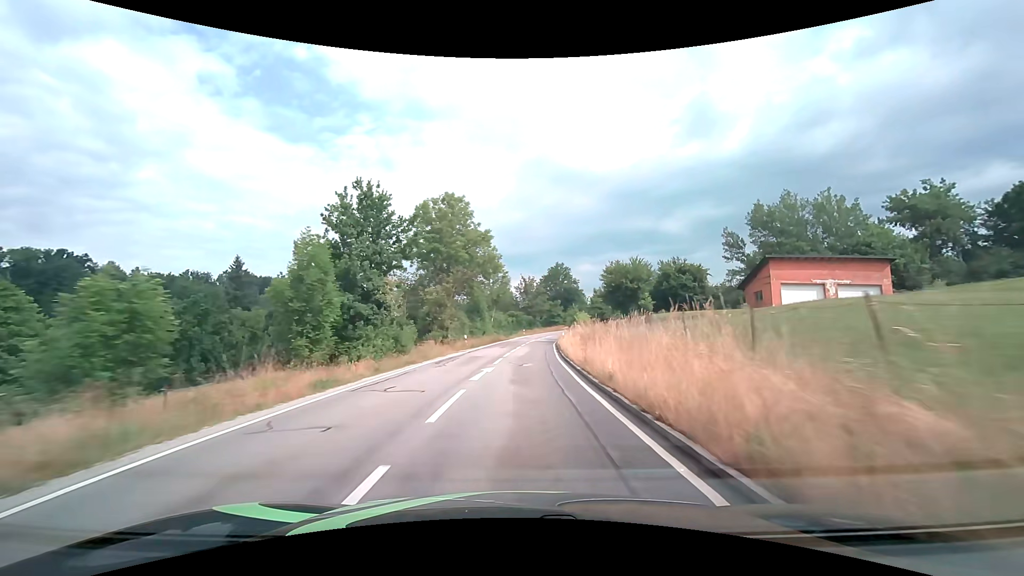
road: tertiary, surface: asphalt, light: Day
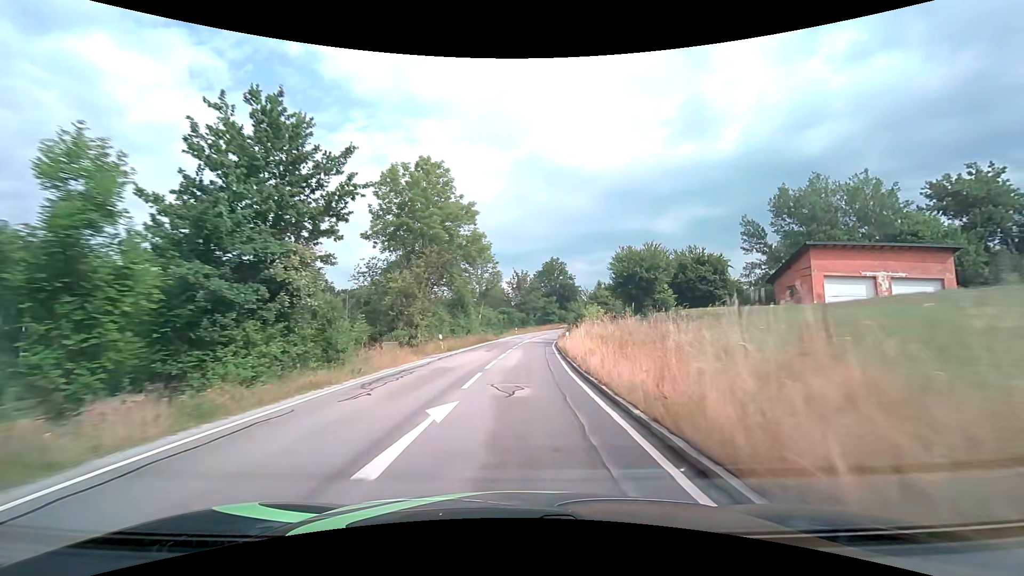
(+0.1, +9.2) m; +1°
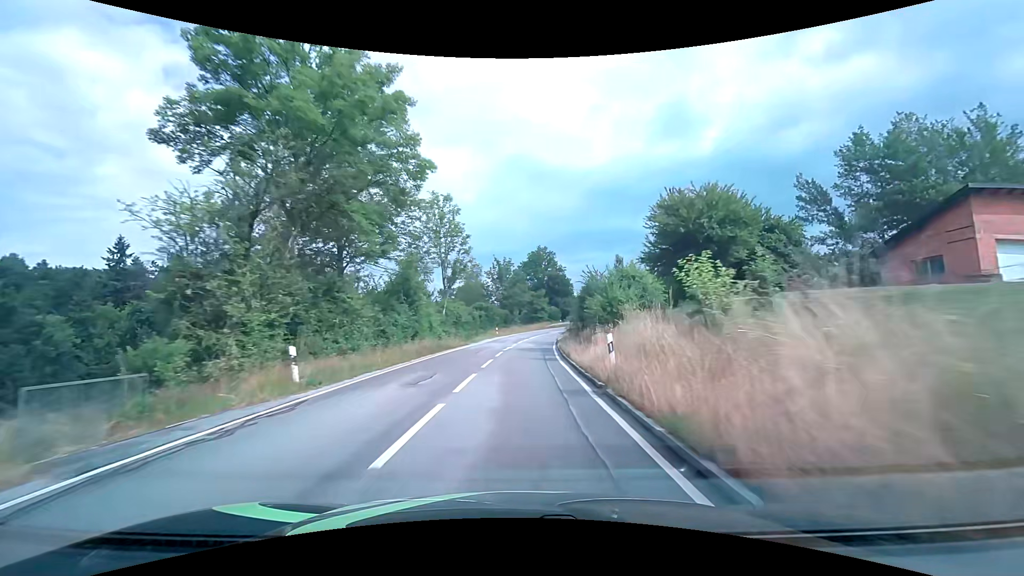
(+0.3, +18.6) m; +2°
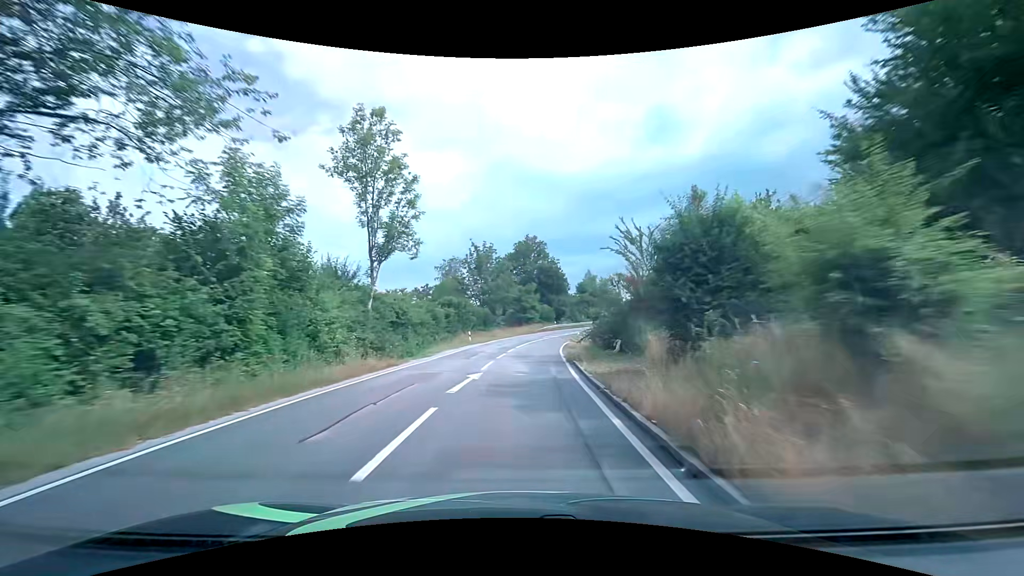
(+0.3, +18.8) m; +2°
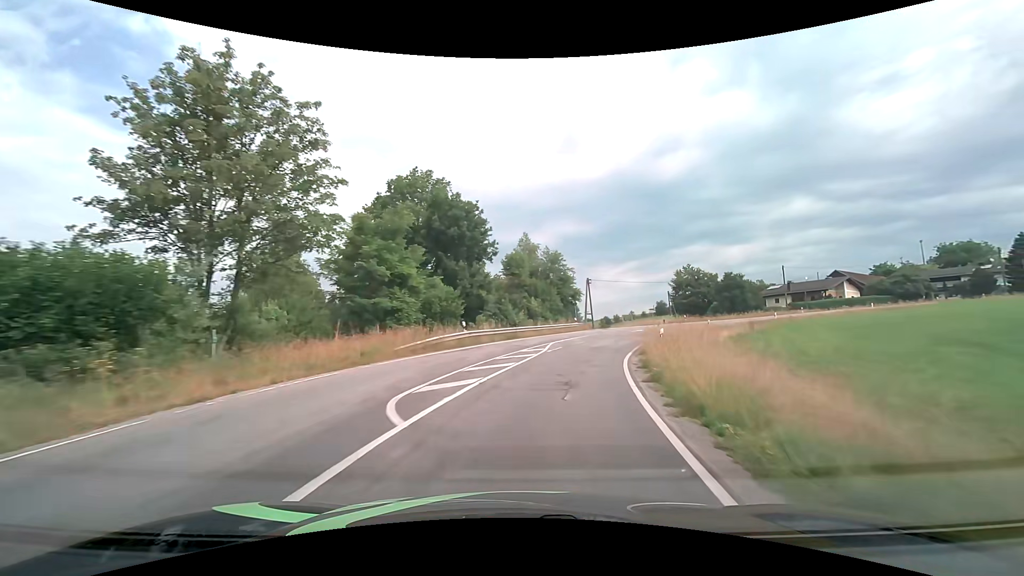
(+2.9, +46.8) m; +10°
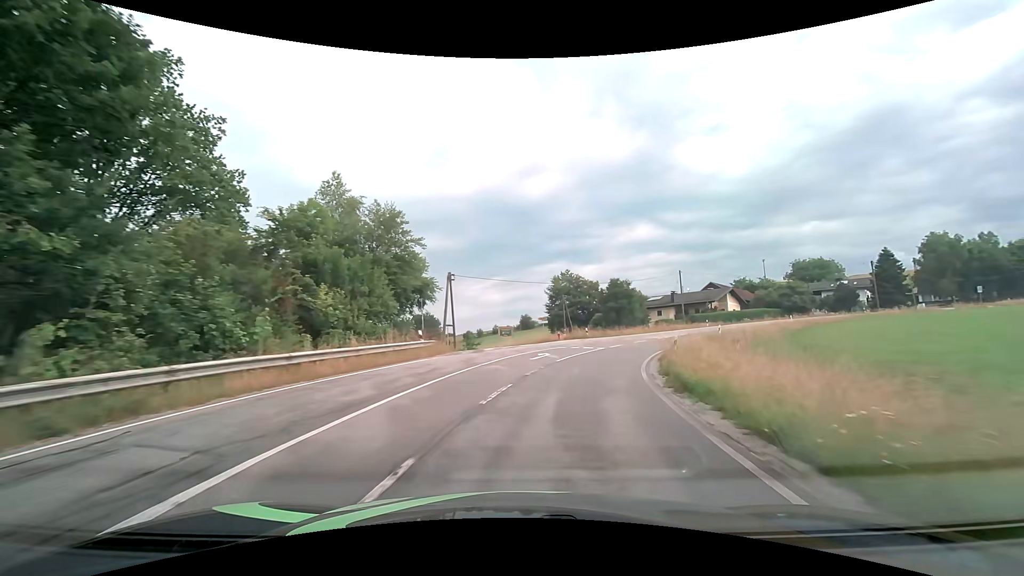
(+3.3, +24.4) m; +16°
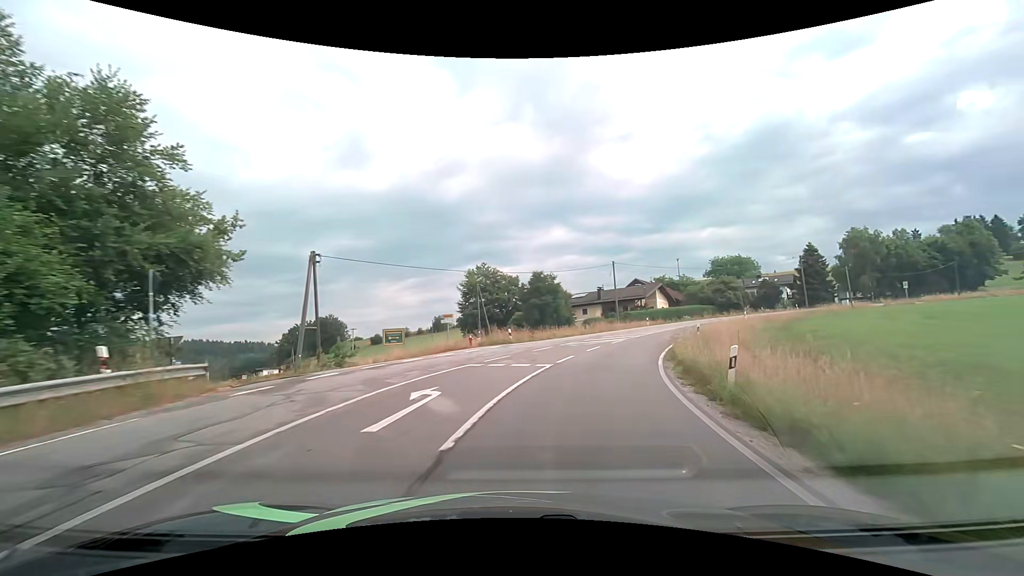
(+1.2, +14.1) m; +10°
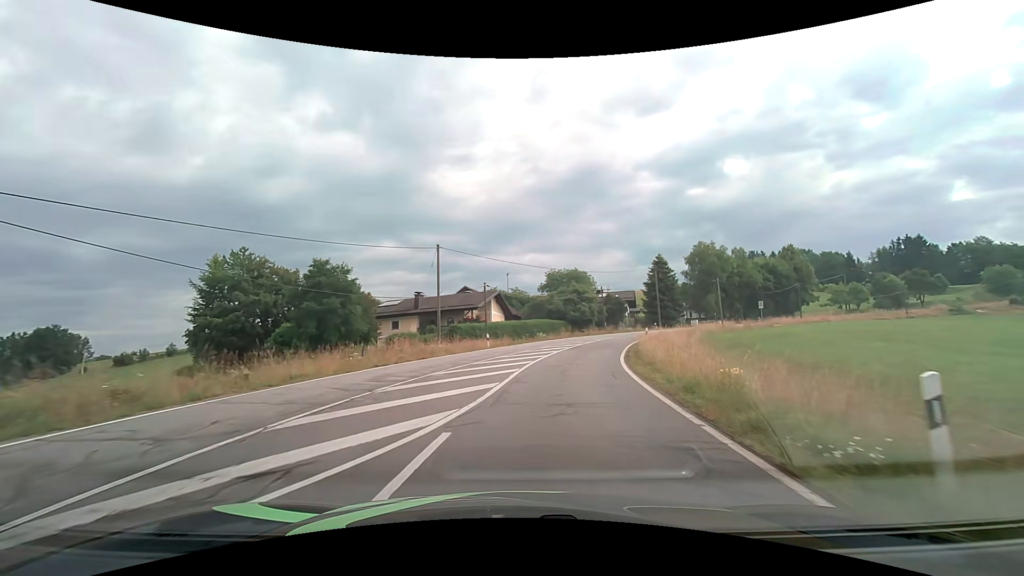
(+4.7, +25.8) m; +20°
(+1, +10) (+2, +20) (+4, +30) (+7, +39) (+11, +48) (+16, +57) (+22, +65) (+29, +73) (+36, +80) (+44, +86) m
